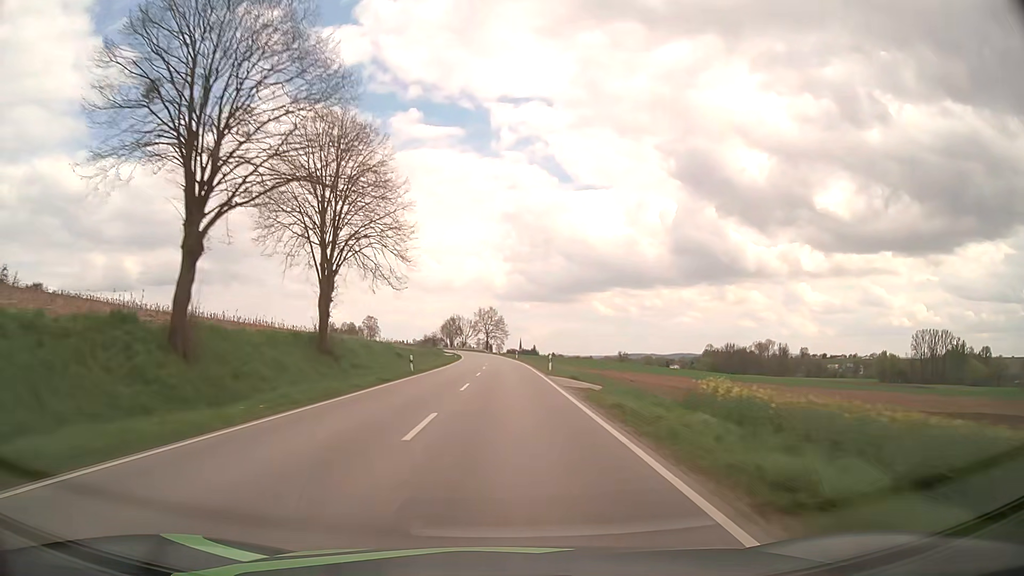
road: secondary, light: Day
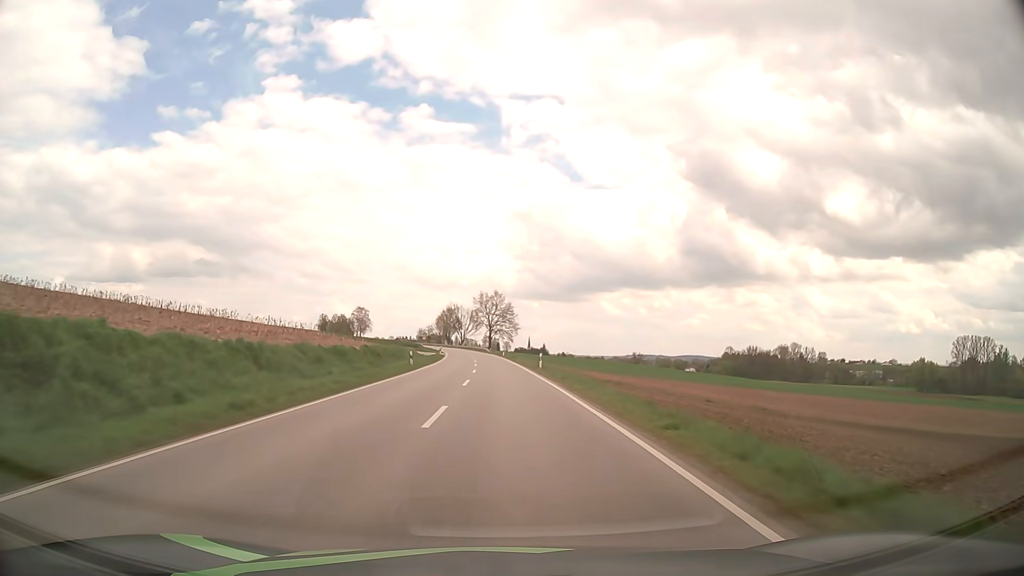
(-0.2, +46.8) m; -1°
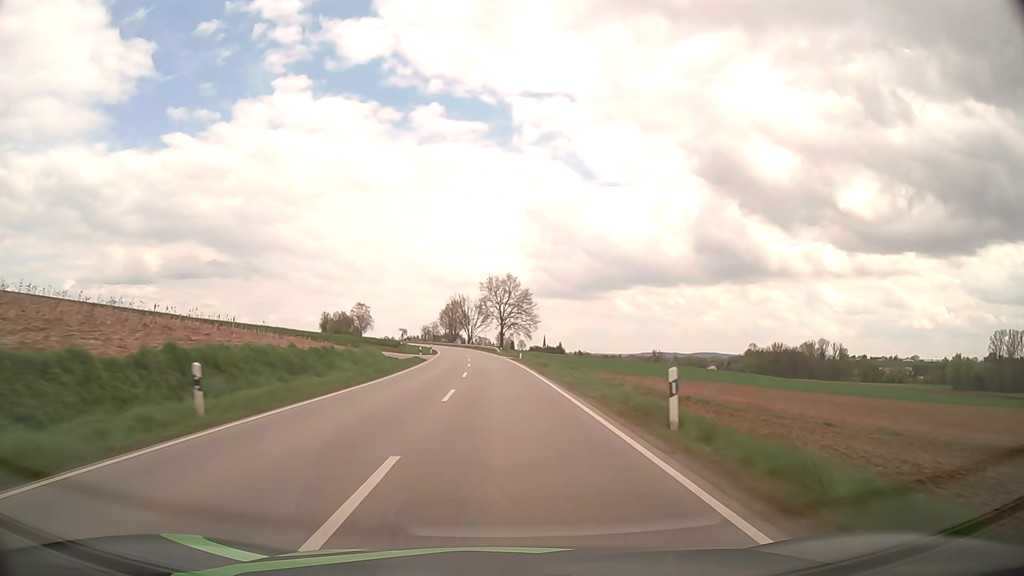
(-0.3, +31.2) m; -1°
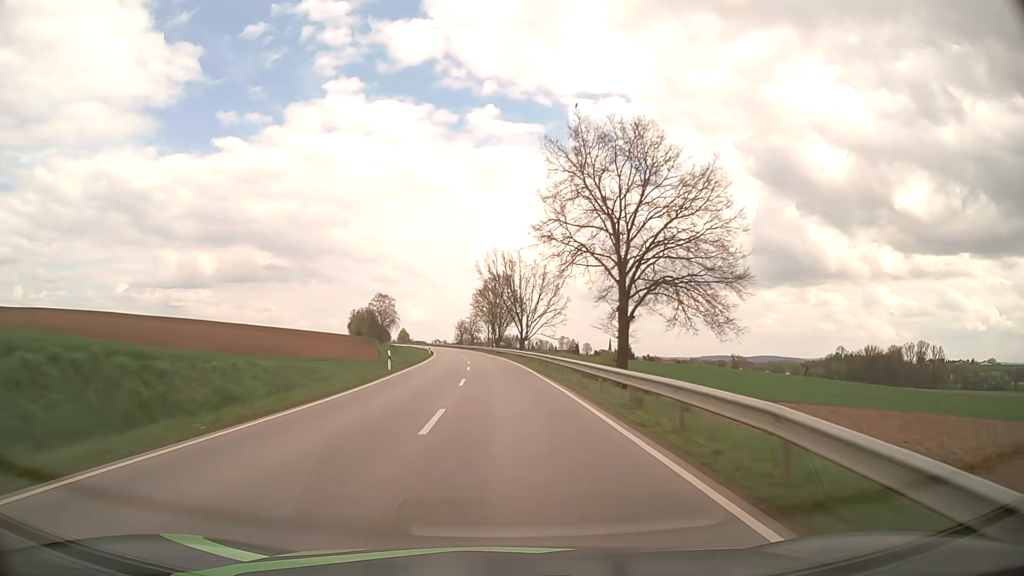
(-3.3, +78.0) m; -5°
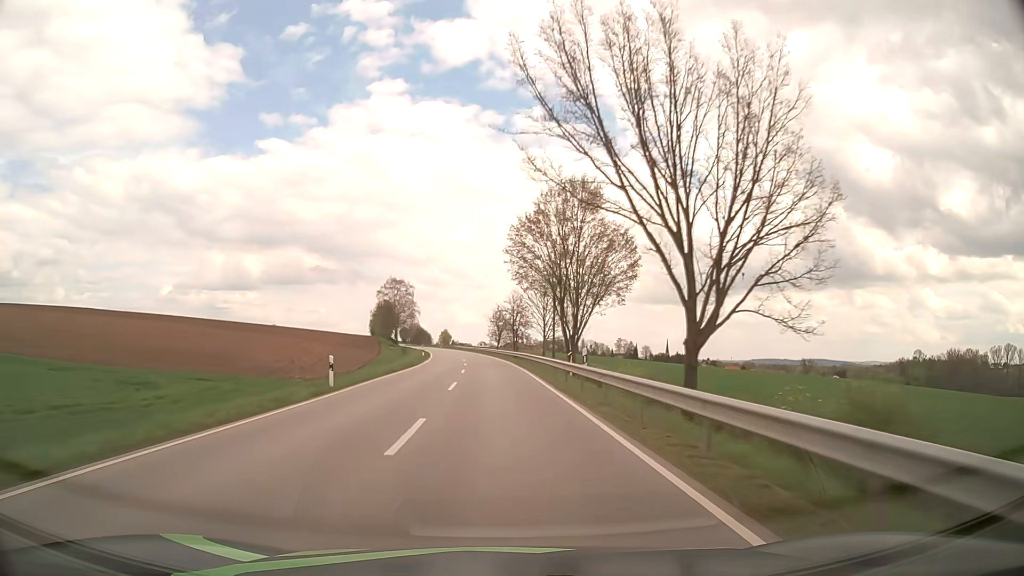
(-2.3, +62.2) m; -4°
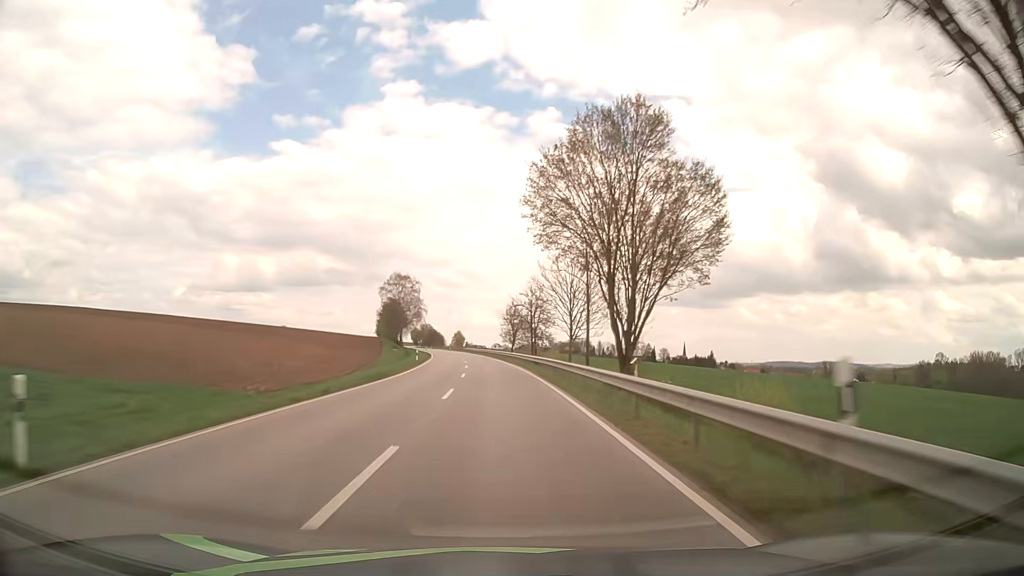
(-0.2, +15.5) m; -1°
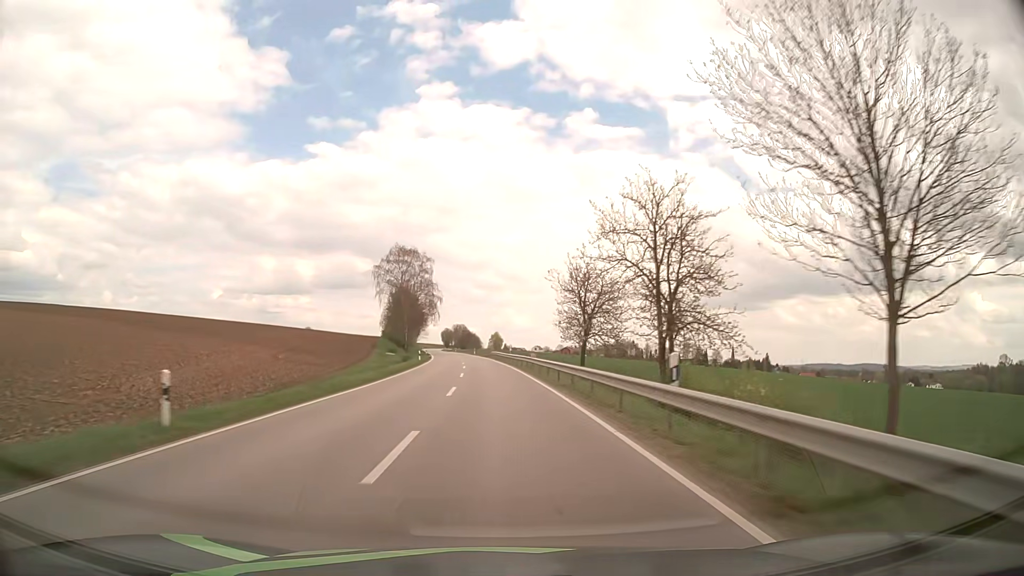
(-1.5, +46.4) m; -3°
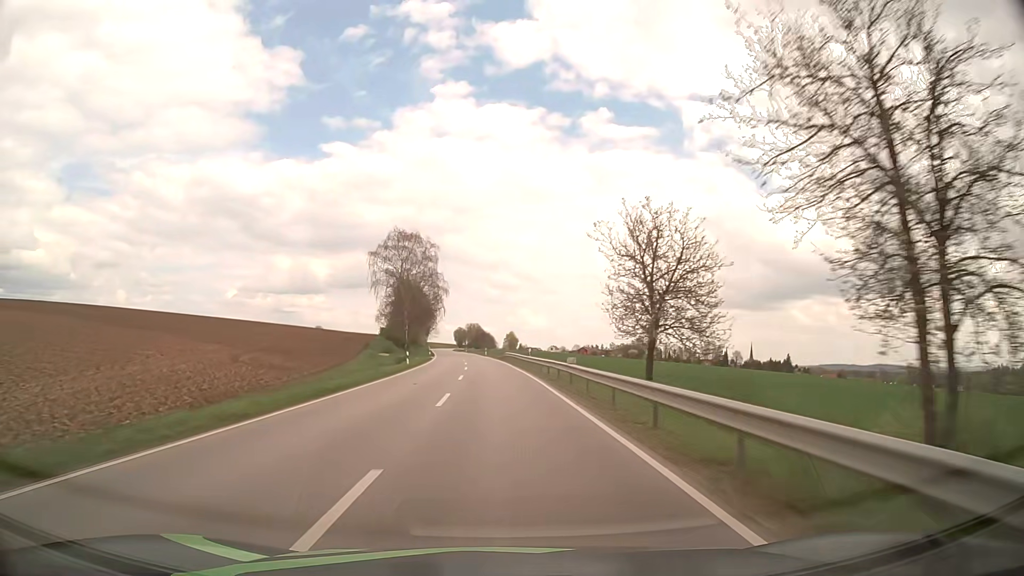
(-0.2, +15.4) m; -1°
(0, +10) (0, +20) (-1, +30) (-1, +40) (-2, +50) (-2, +60) (-3, +70) (-4, +80) (-5, +90) (-6, +100) m
